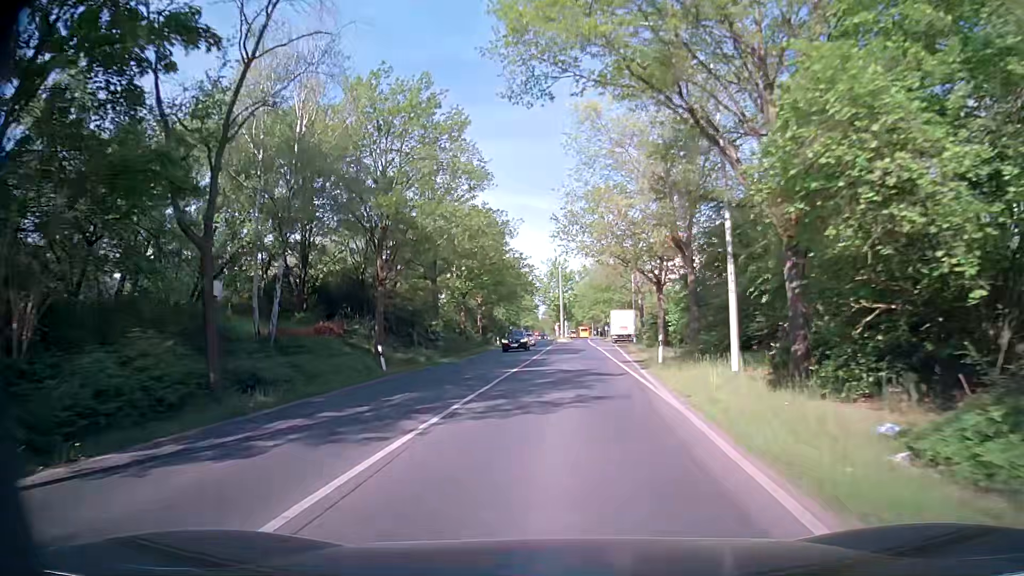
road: secondary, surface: asphalt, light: Day
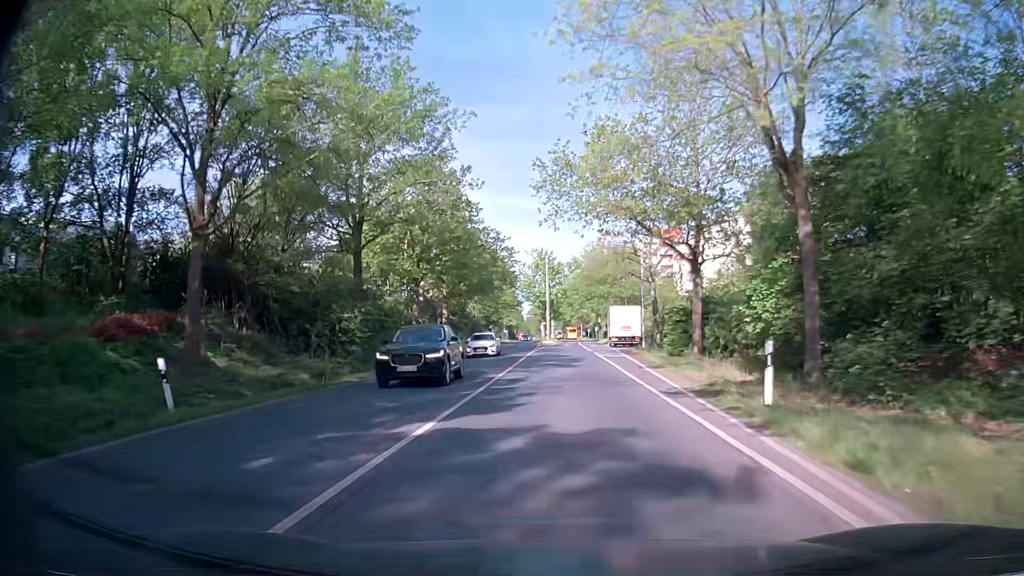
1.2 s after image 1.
(+0.2, +15.2) m; +2°
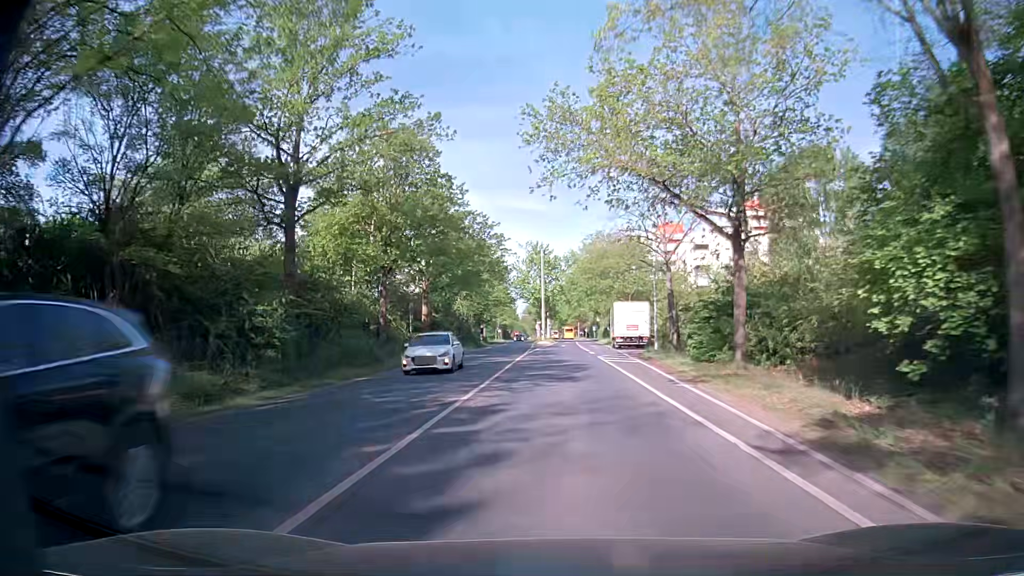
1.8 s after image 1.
(0.0, +7.6) m; 0°
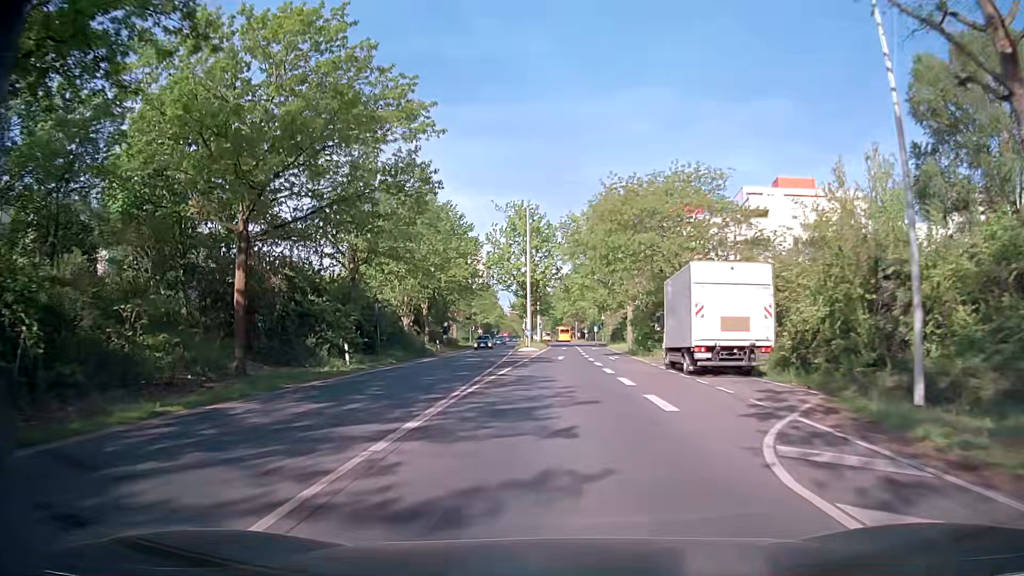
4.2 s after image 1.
(+0.2, +30.4) m; 0°
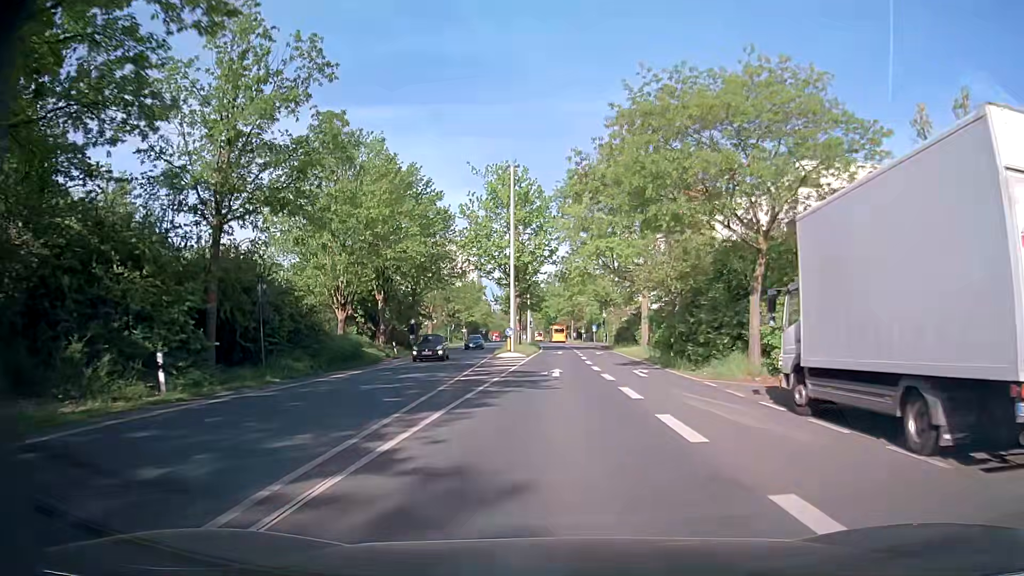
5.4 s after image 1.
(+0.2, +15.2) m; 0°
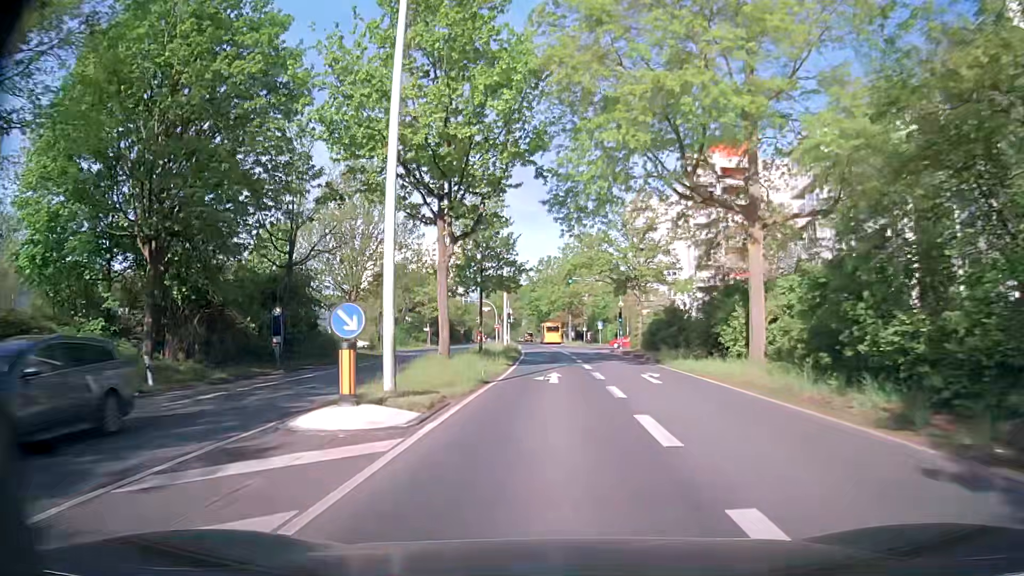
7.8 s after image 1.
(+0.7, +30.6) m; +2°
